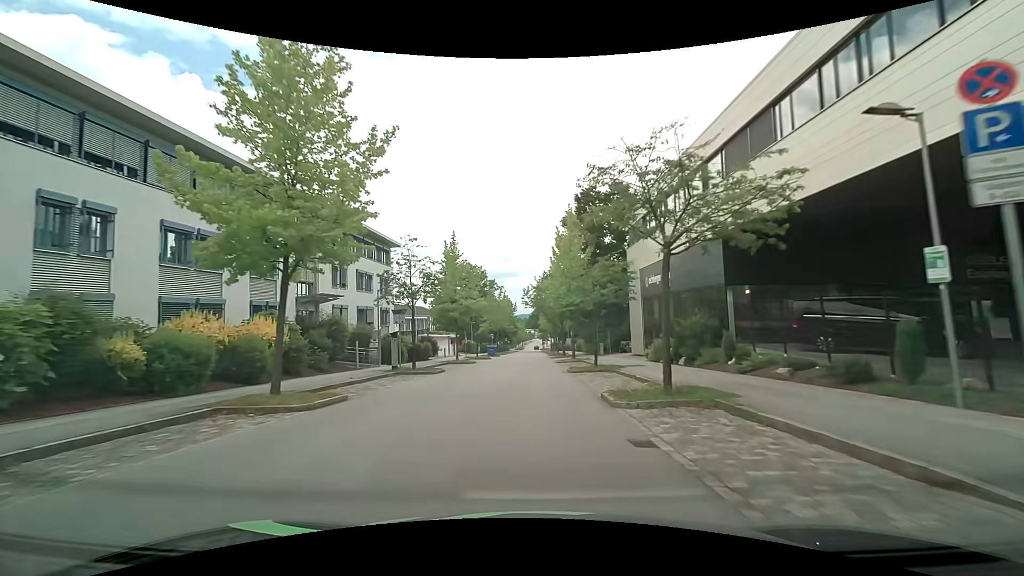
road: residential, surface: asphalt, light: Day
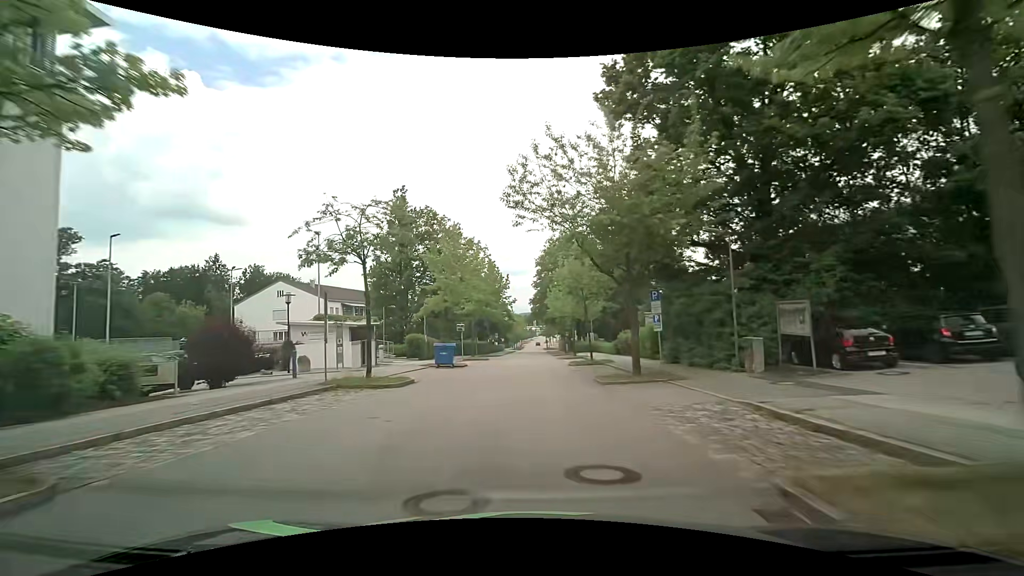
(-0.3, +36.8) m; 0°
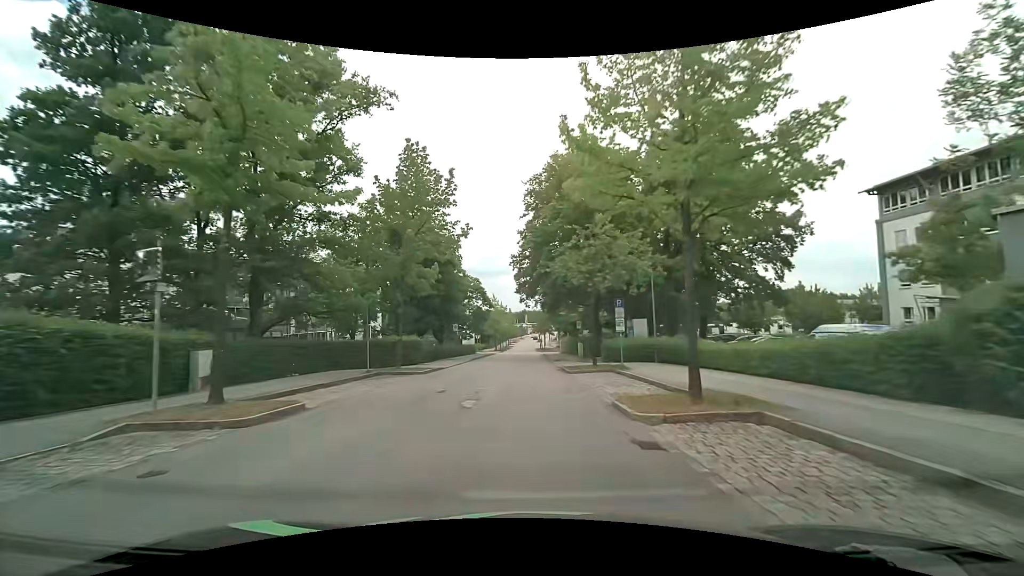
(+0.1, +36.0) m; 0°
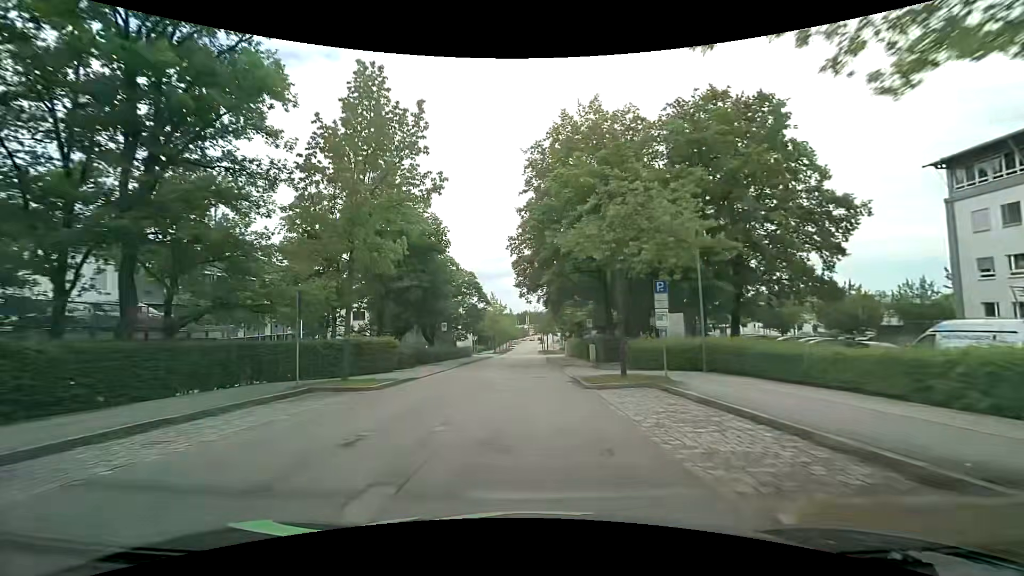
(0.0, +7.1) m; 0°
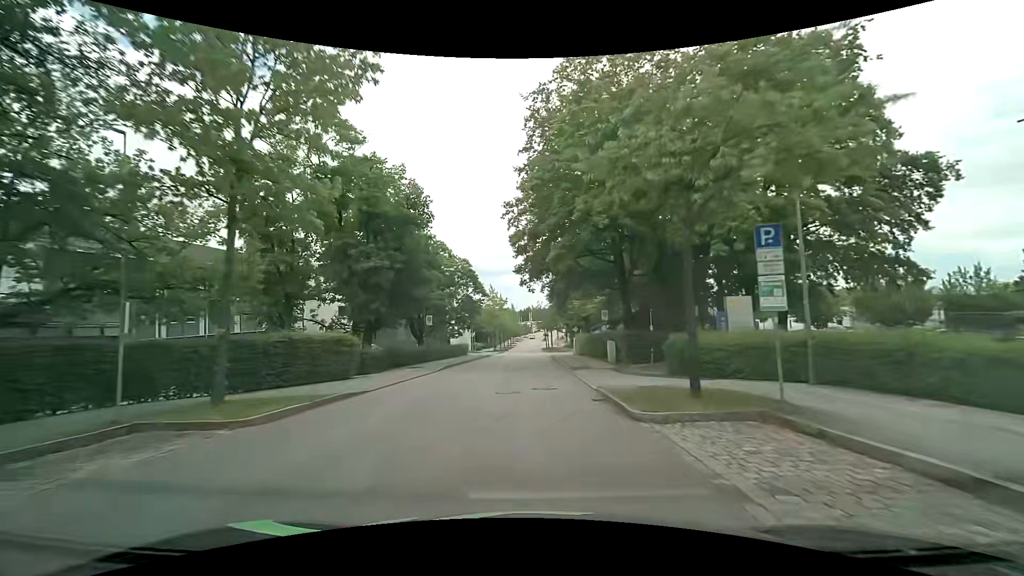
(0.0, +7.0) m; 0°
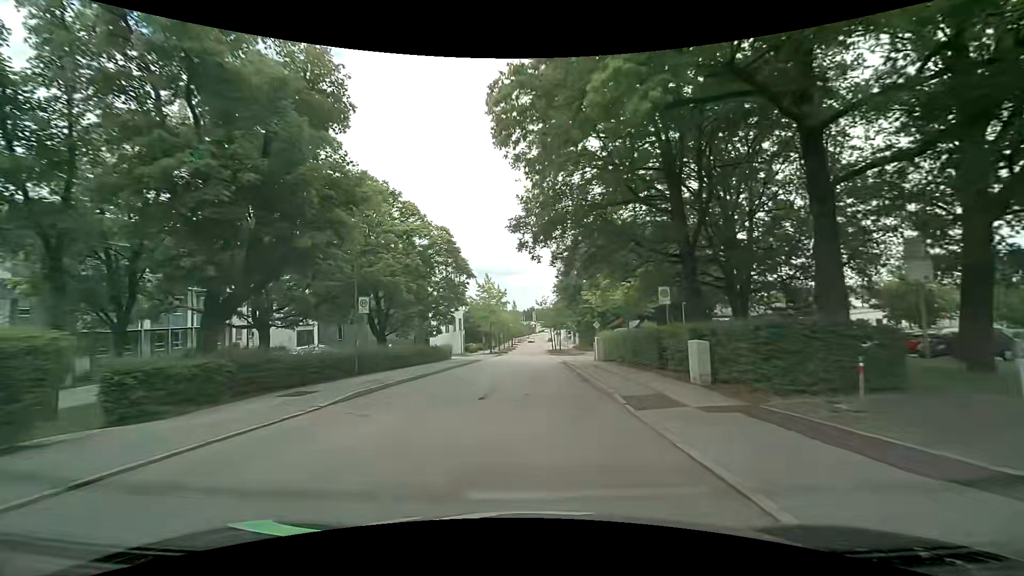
(0.0, +13.9) m; 0°
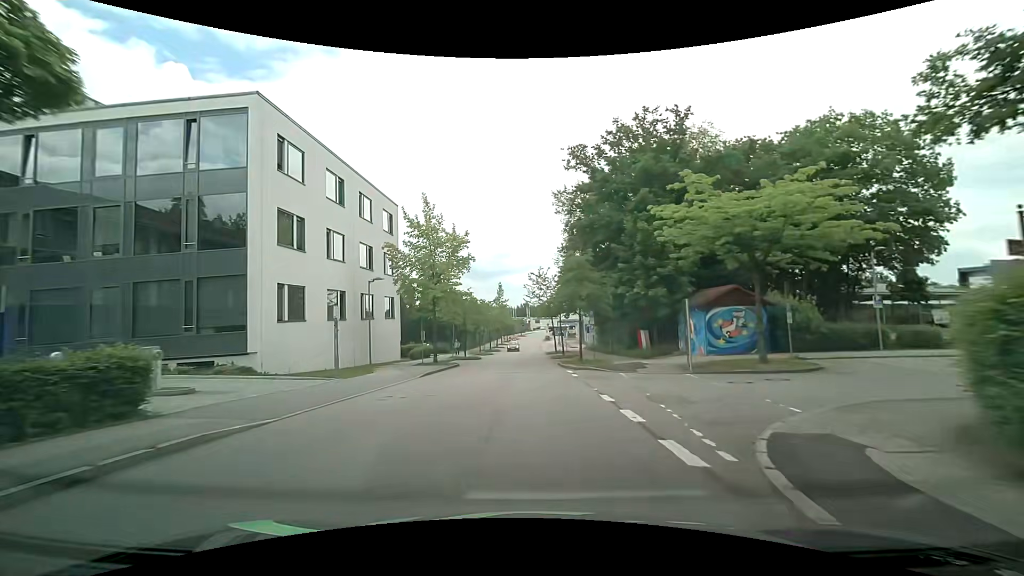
(+0.3, +34.1) m; 0°
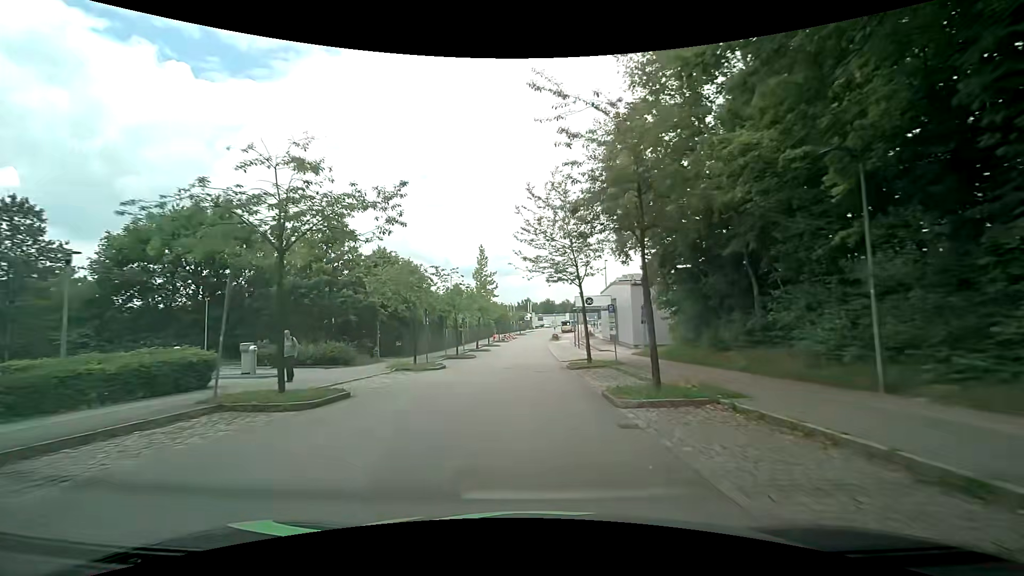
(+0.2, +34.0) m; 0°
